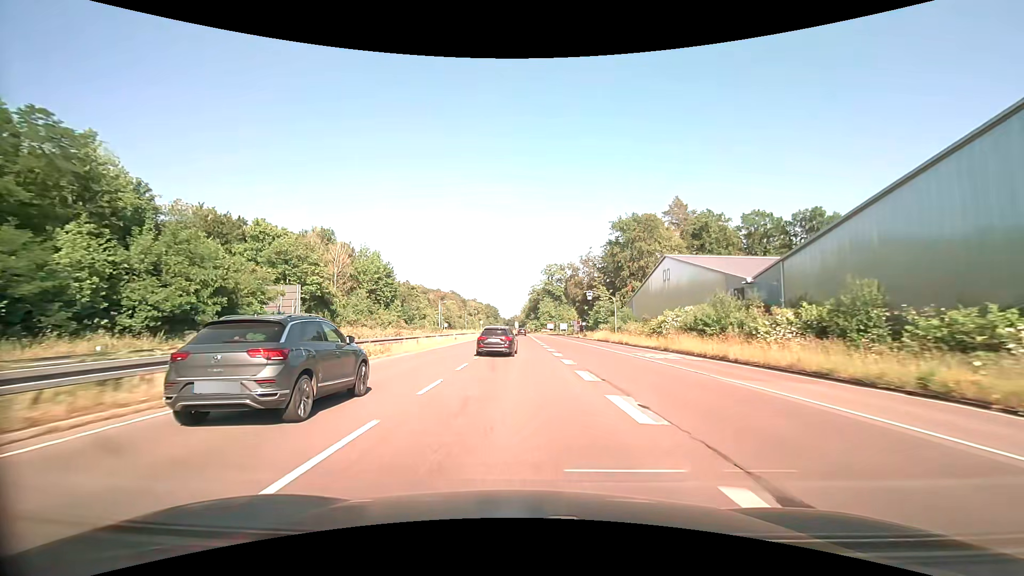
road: trunk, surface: asphalt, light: Day
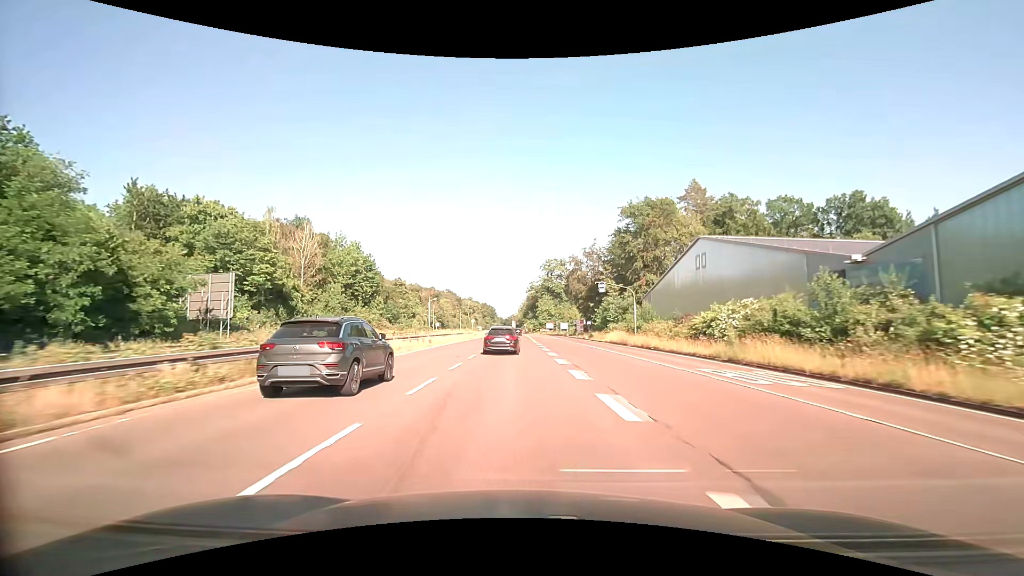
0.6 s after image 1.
(0.0, +12.1) m; 0°
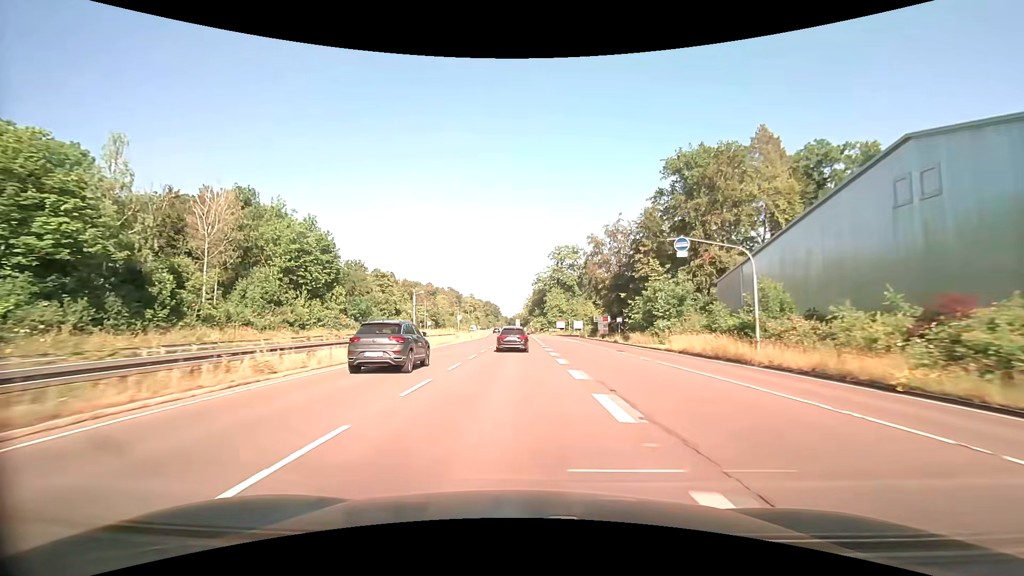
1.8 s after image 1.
(-0.1, +24.4) m; -1°
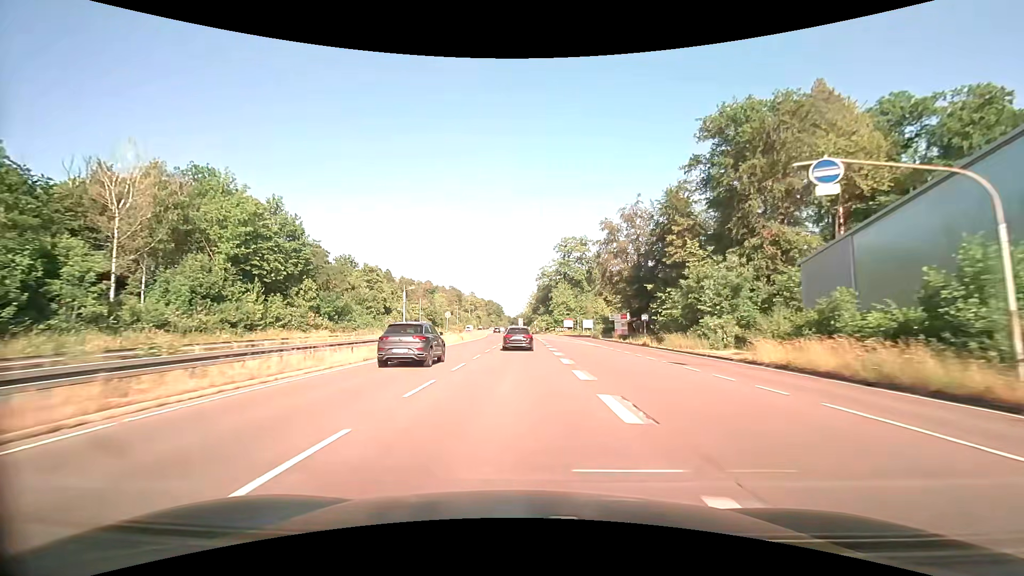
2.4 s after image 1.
(0.0, +12.2) m; 0°
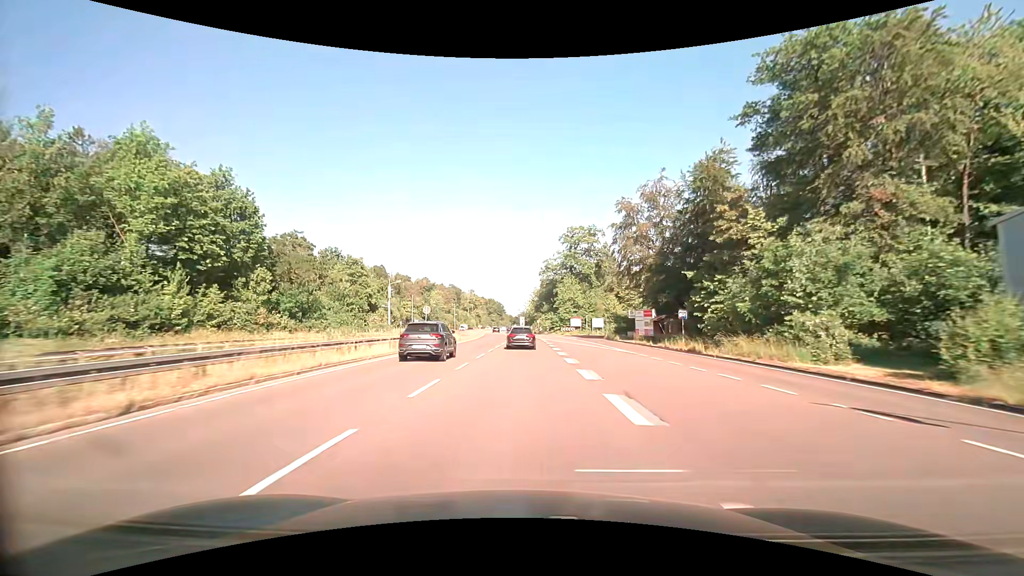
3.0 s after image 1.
(0.0, +12.2) m; 0°
